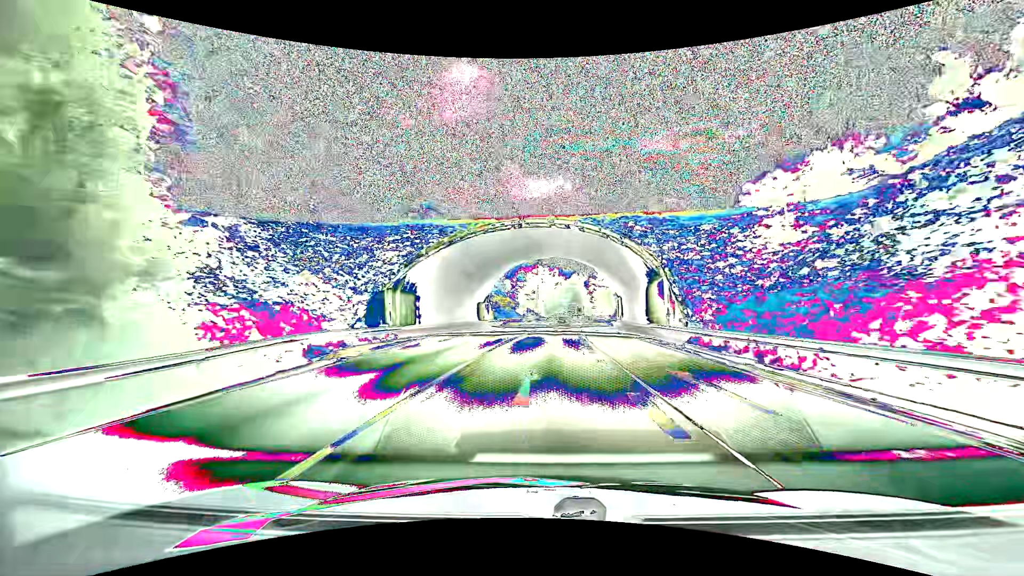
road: primary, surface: asphalt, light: Day
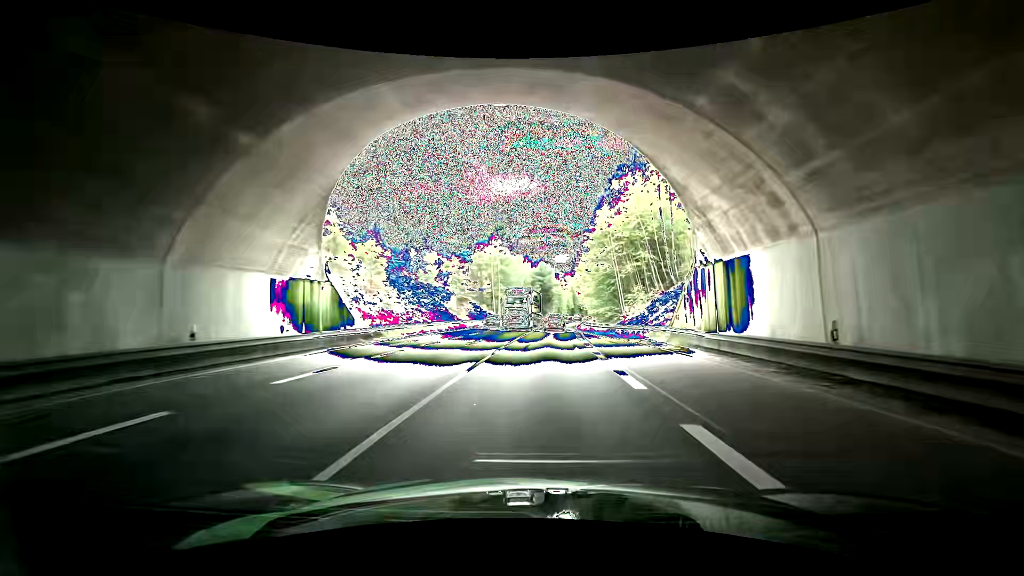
(+1.5, +44.5) m; +4°
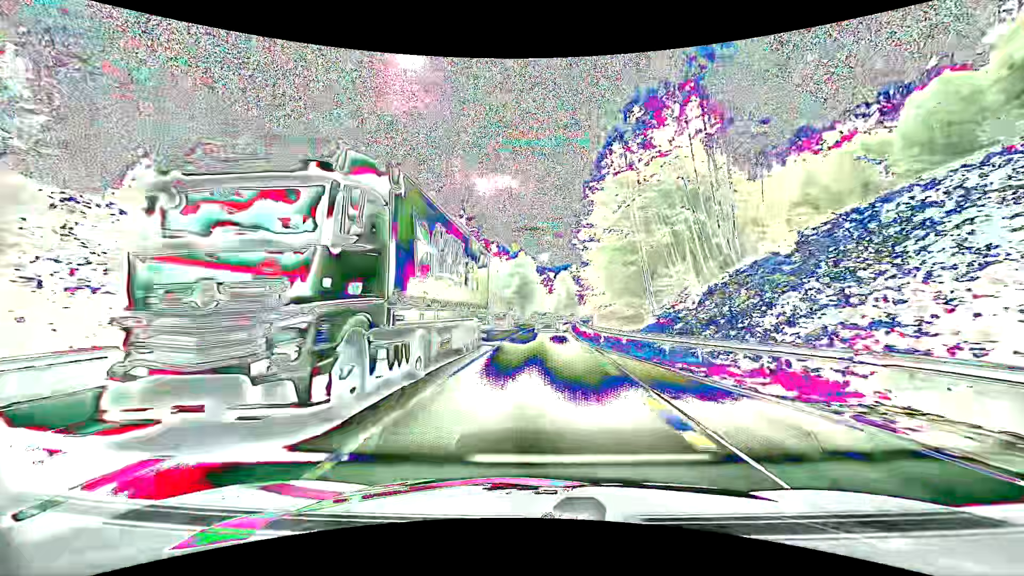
(+0.3, +22.1) m; +2°
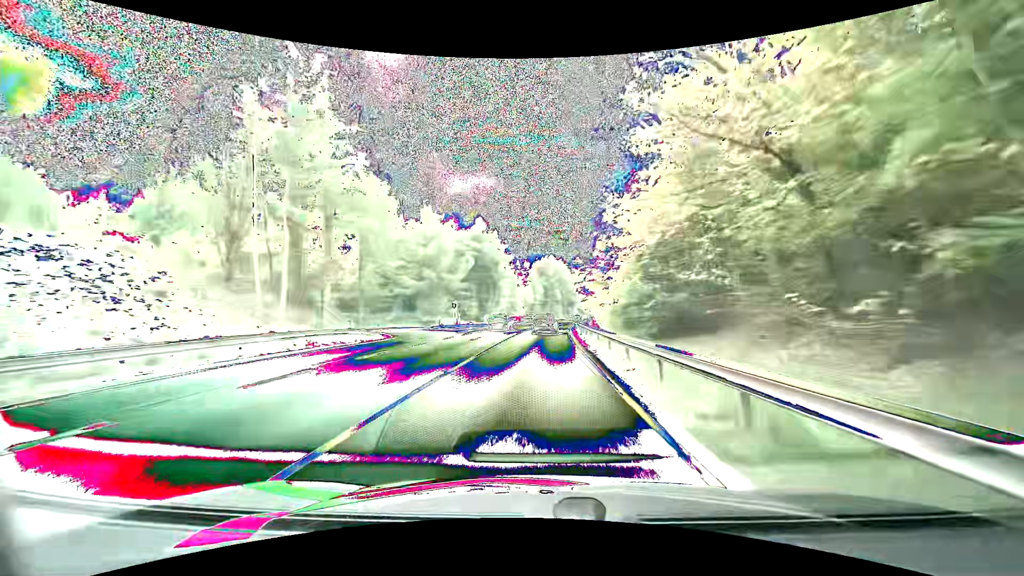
(+1.5, +44.1) m; +3°
(0, +10) (0, +20) (0, +30) (+1, +40) (+1, +50) (+2, +60) (+3, +70) (+4, +80) (+5, +90) (+6, +100) m
